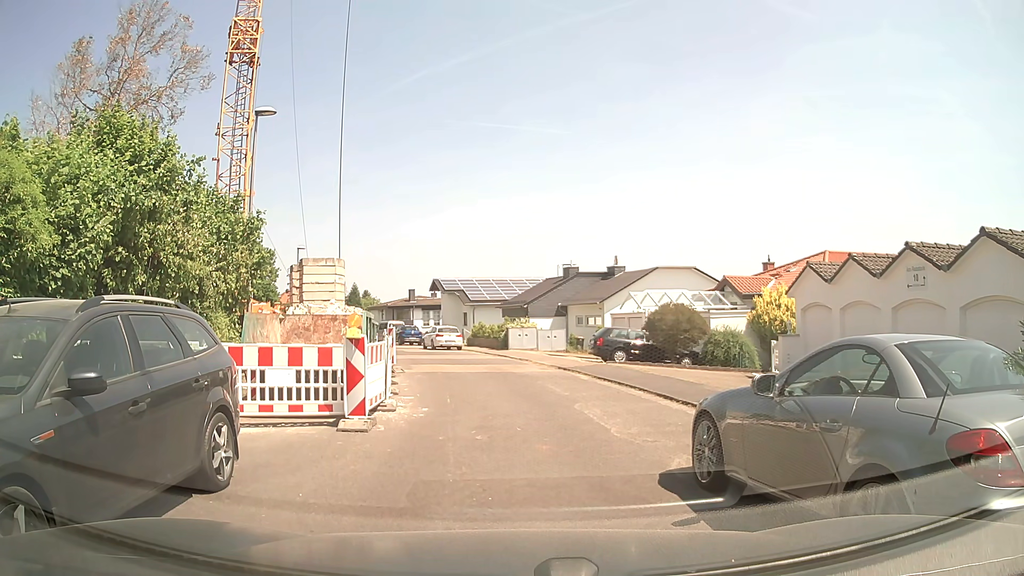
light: Day
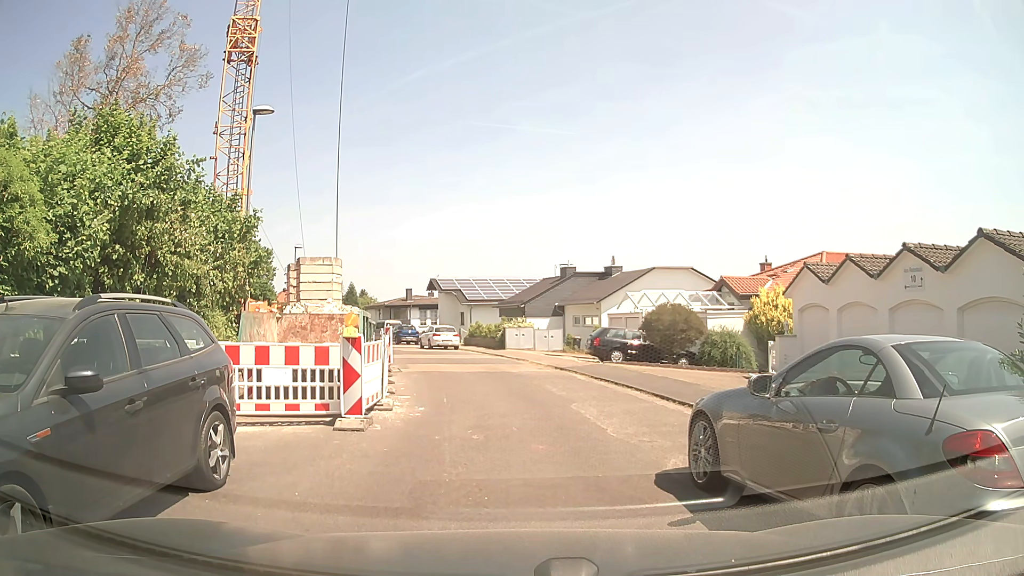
(0.0, 0.0) m; 0°
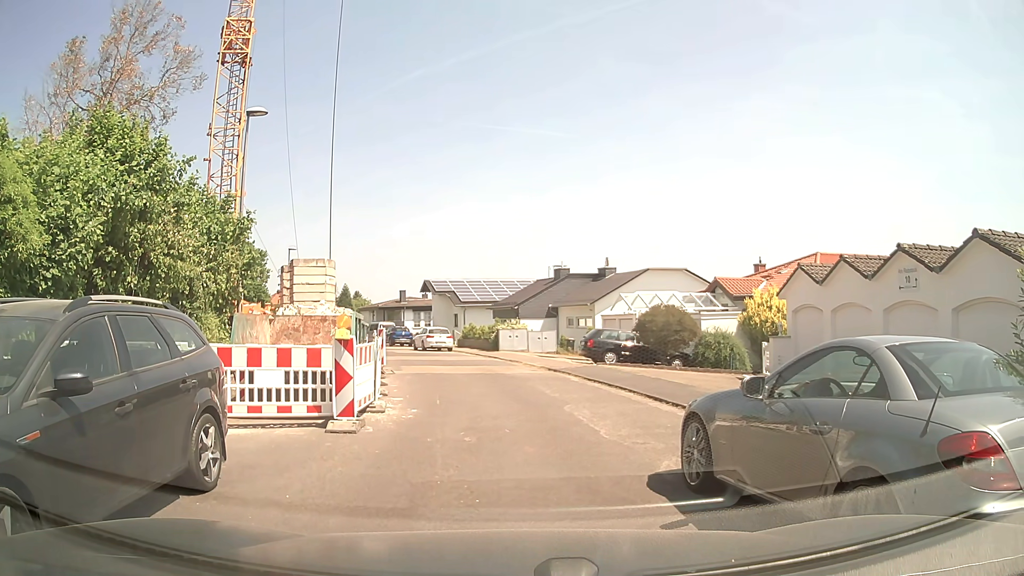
(0.0, 0.0) m; 0°
